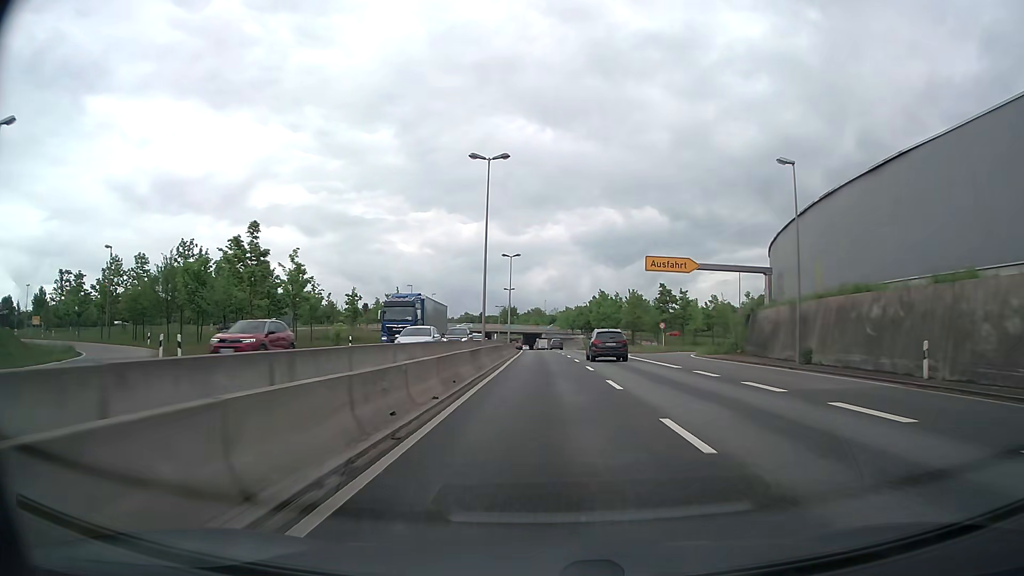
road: trunk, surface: asphalt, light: Day
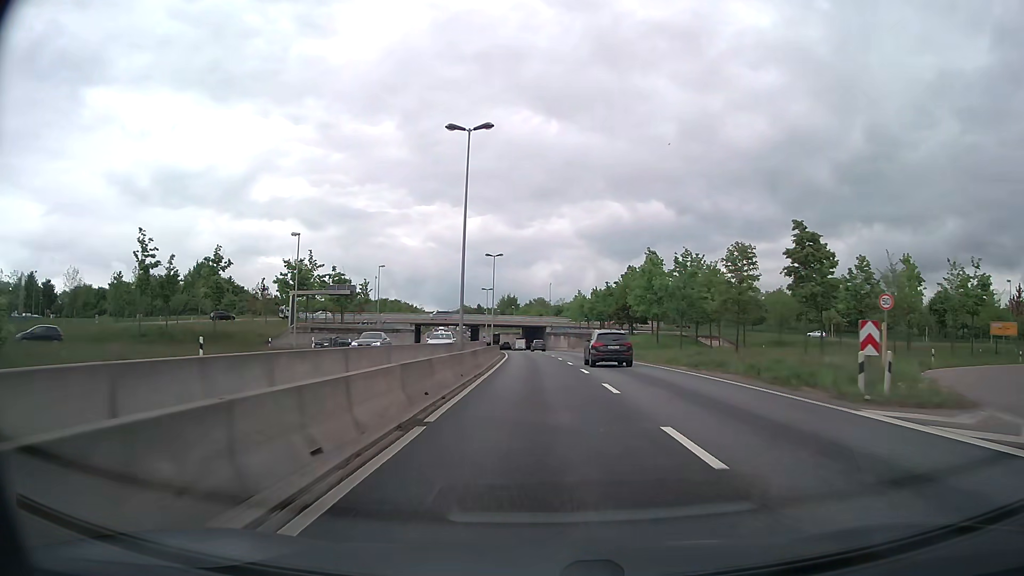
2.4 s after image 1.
(0.0, +45.7) m; 0°
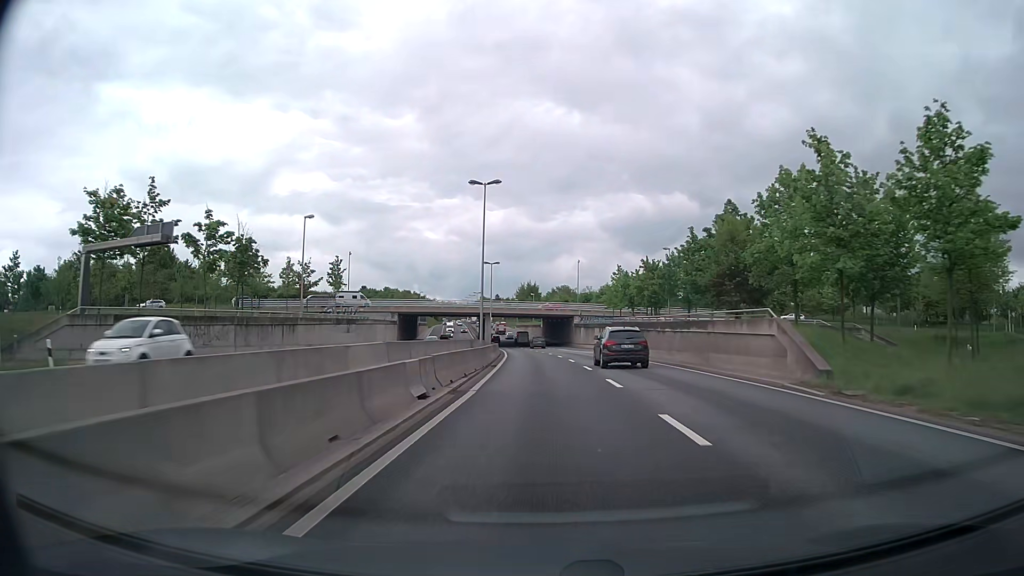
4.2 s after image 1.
(-0.5, +34.6) m; -2°
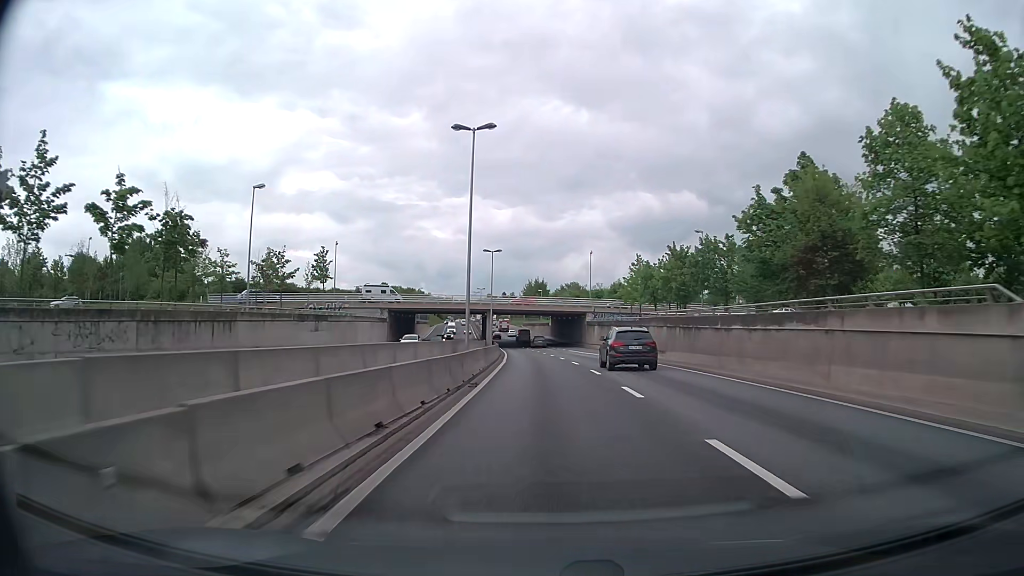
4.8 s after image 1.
(-0.1, +11.6) m; -1°
